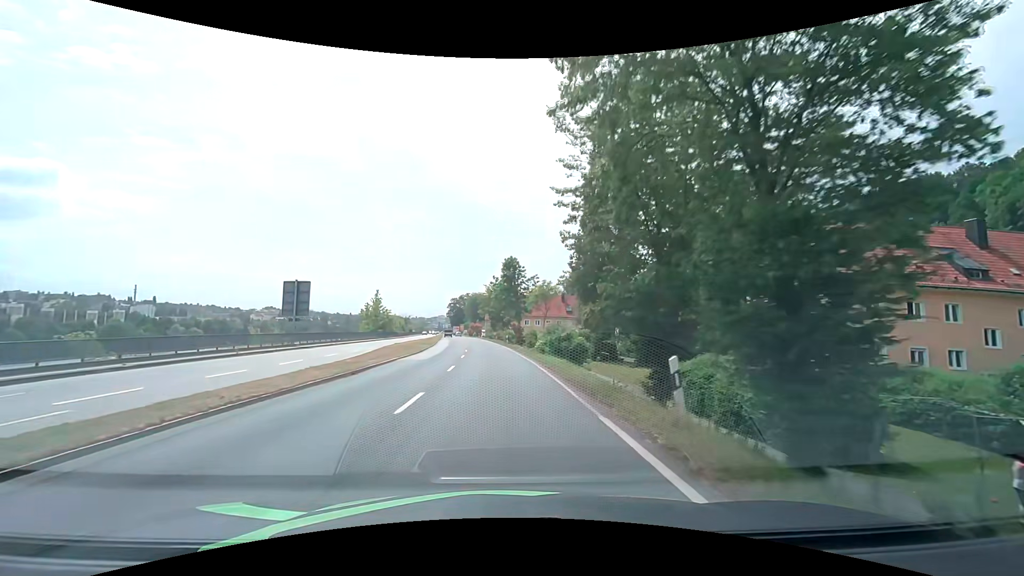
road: primary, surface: asphalt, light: Day
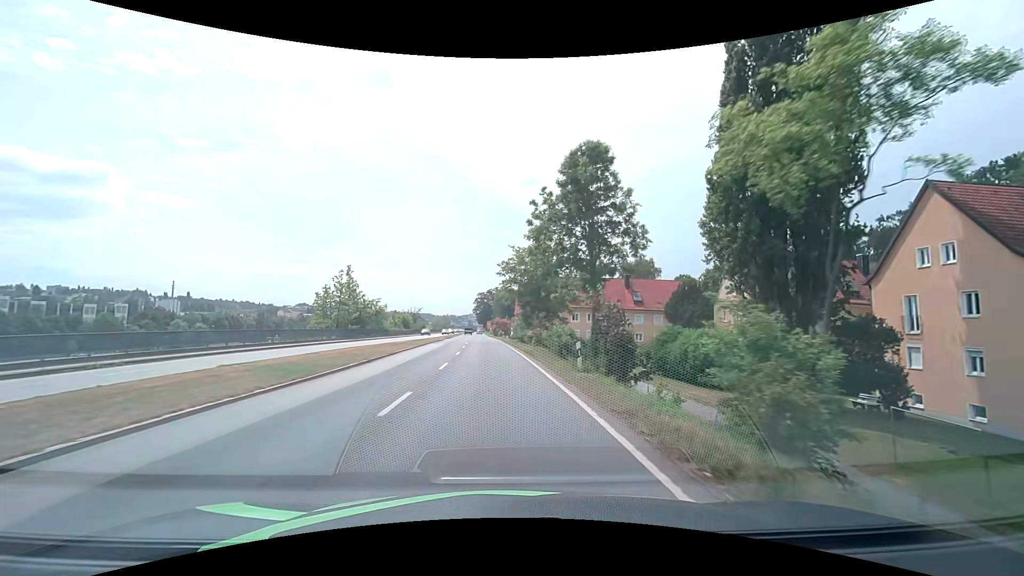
(-1.5, +37.5) m; -4°
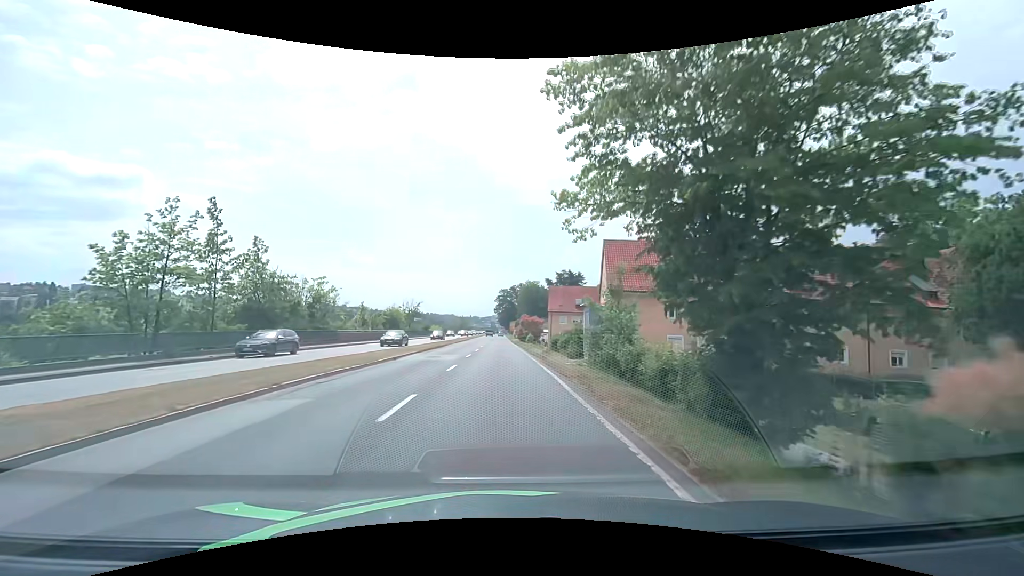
(-1.1, +36.9) m; -3°
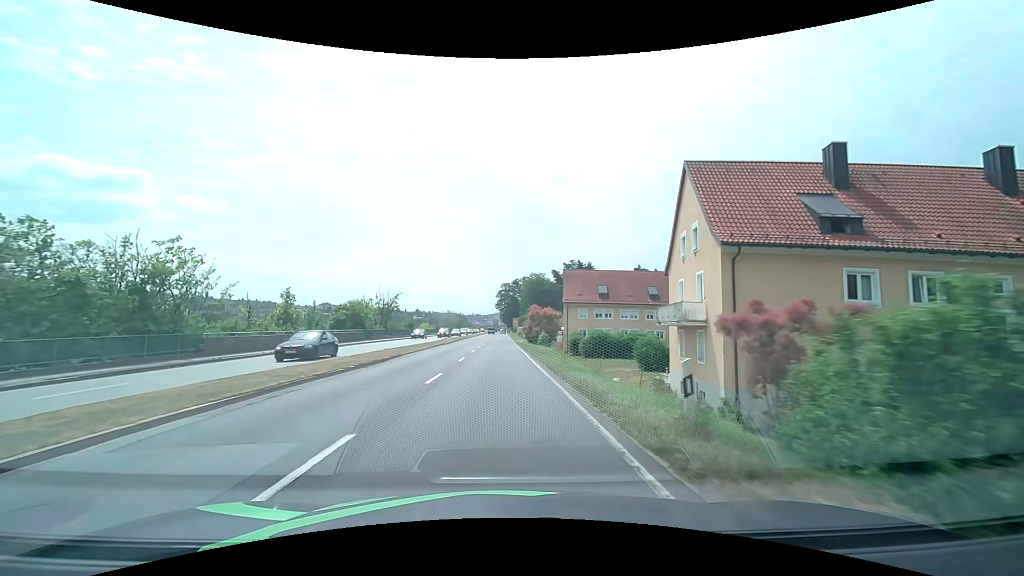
(0.0, +22.2) m; 0°
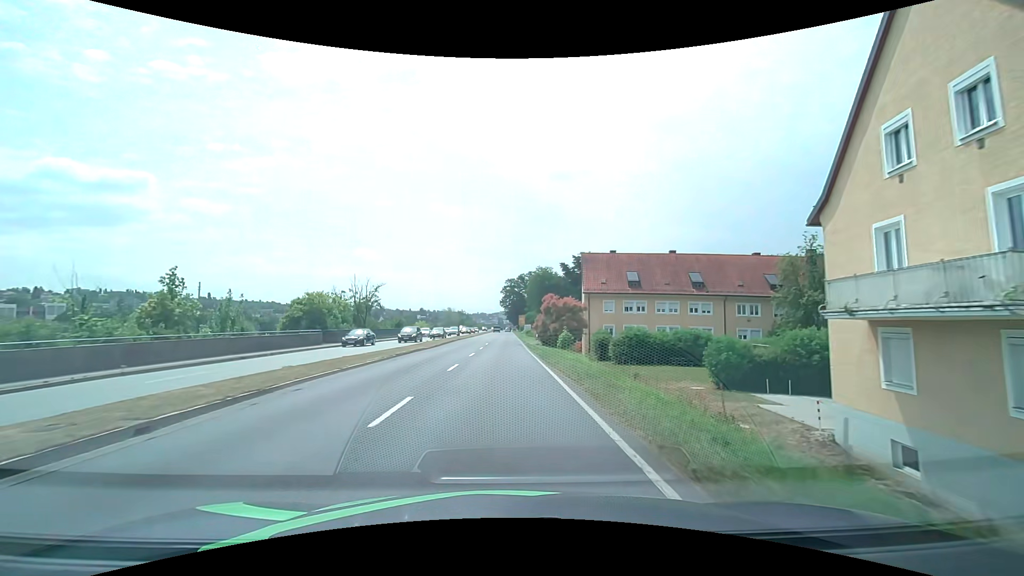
(-0.1, +15.0) m; -1°
(0, +10) (0, +20) (0, +30) (0, +40) (0, +50) (0, +60) (0, +70) (0, +80) (0, +90) (0, +100) m
